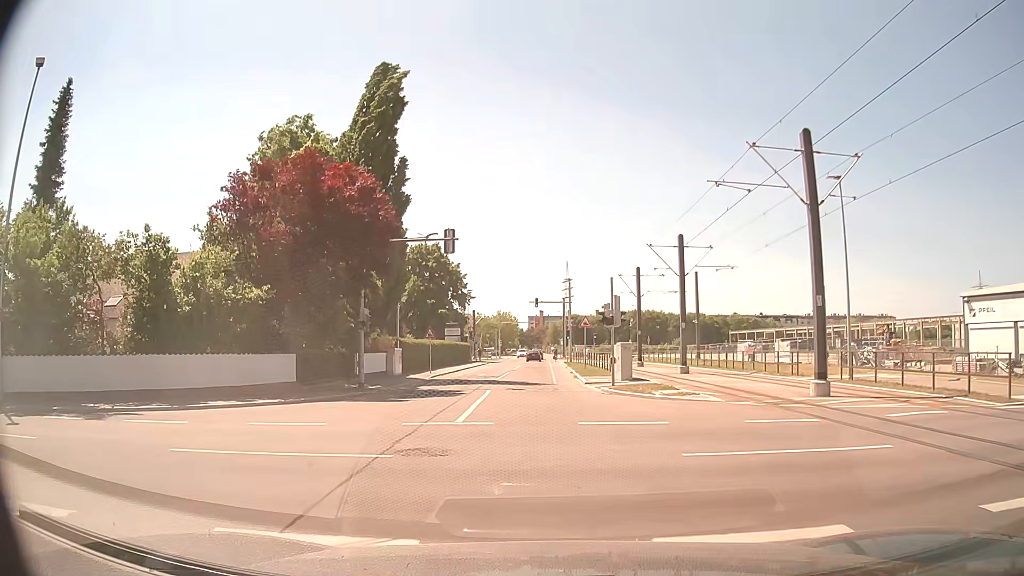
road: residential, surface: asphalt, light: Day
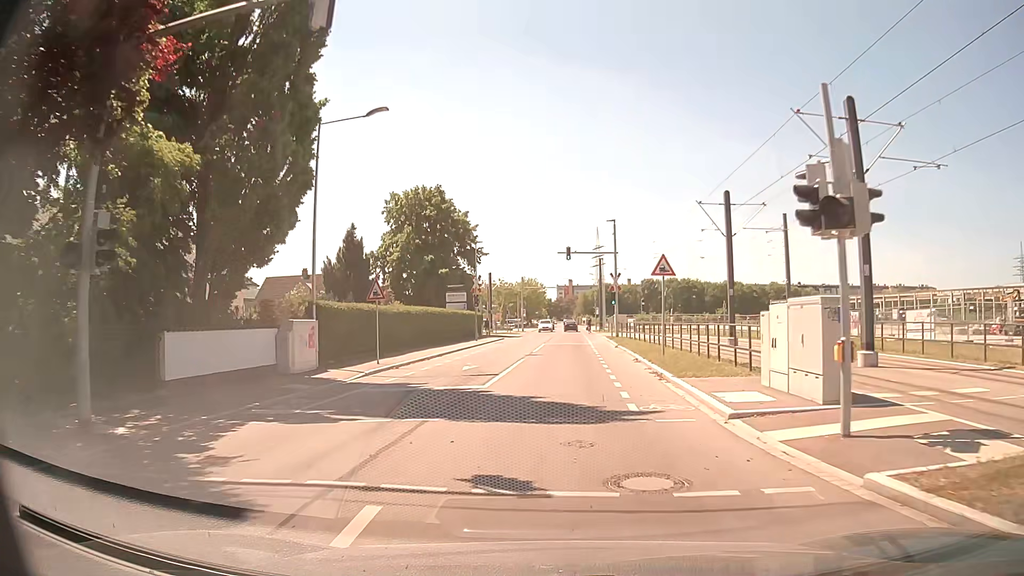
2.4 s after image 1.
(-0.5, +19.8) m; -3°
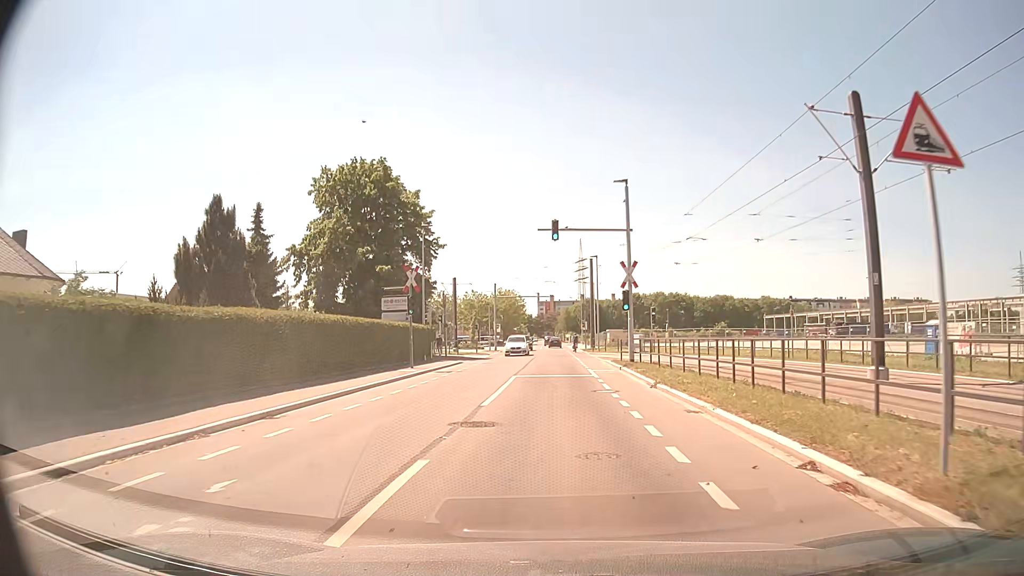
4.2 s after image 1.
(+0.3, +17.4) m; +2°
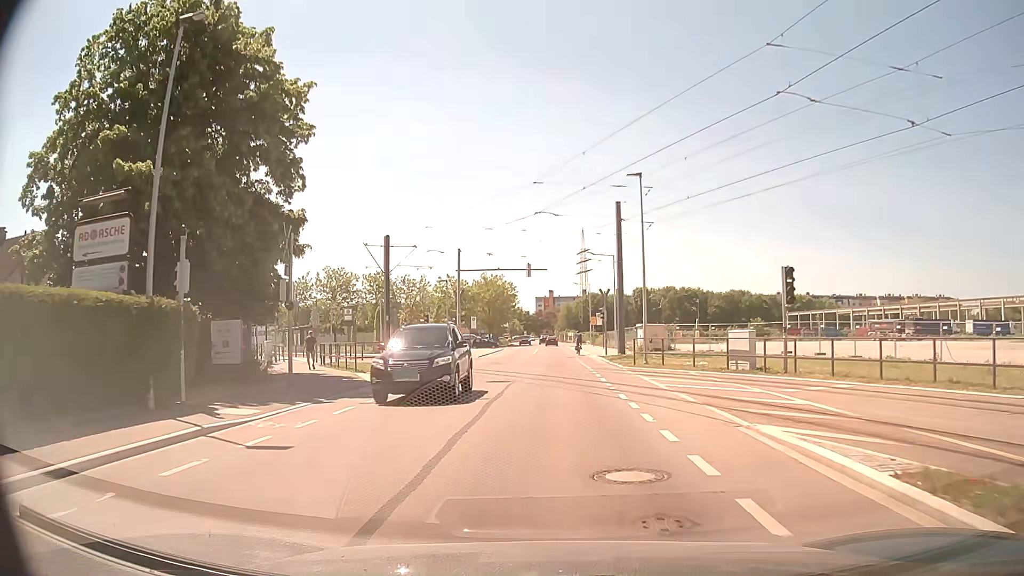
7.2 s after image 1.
(+0.2, +29.2) m; 0°
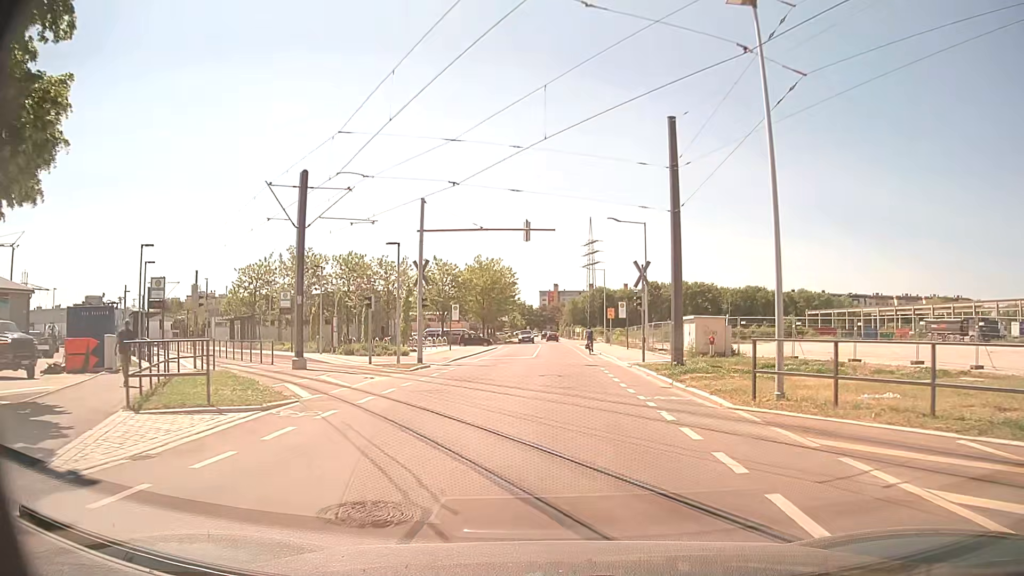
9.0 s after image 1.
(-0.1, +16.0) m; -1°
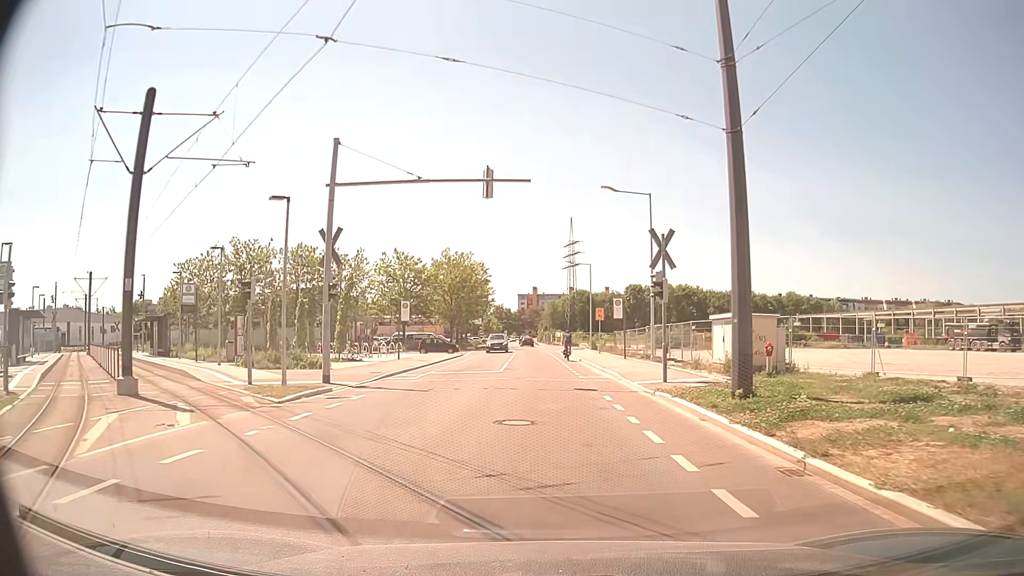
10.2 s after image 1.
(+0.3, +10.6) m; +3°
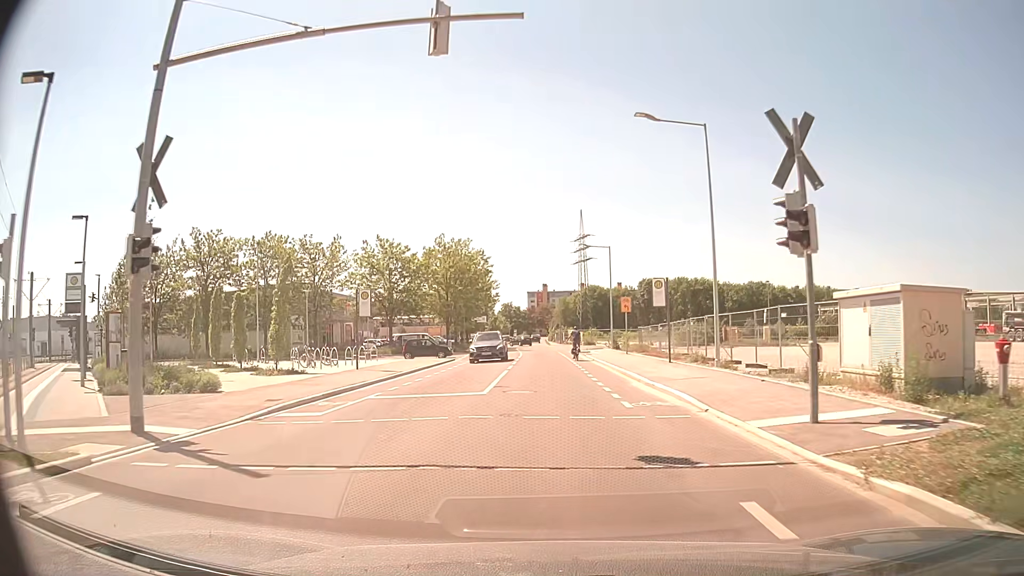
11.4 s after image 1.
(-0.2, +10.8) m; -2°
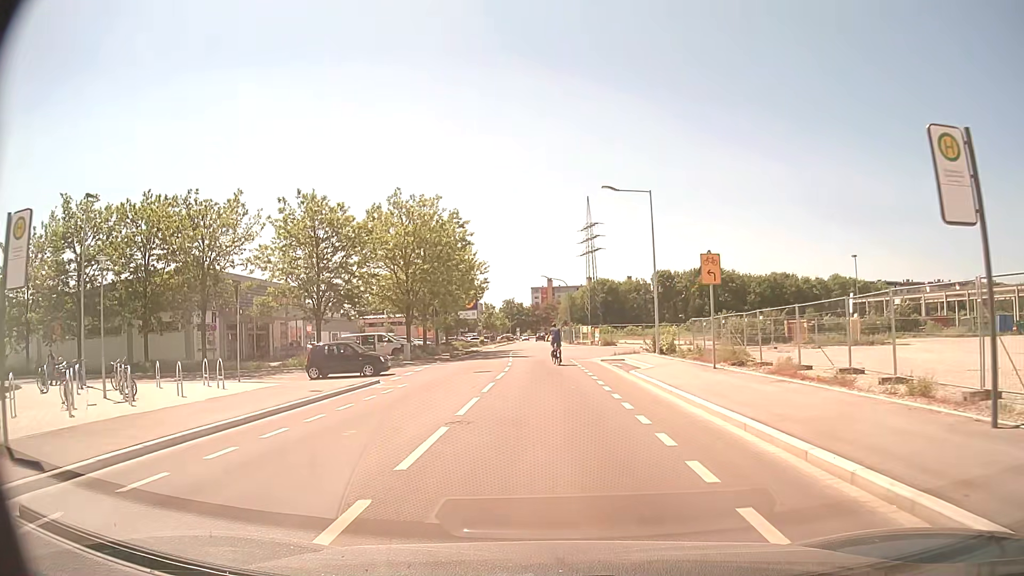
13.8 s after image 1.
(+0.1, +20.3) m; 0°
(0, +10) (0, +20) (-1, +30) (-1, +40) (-1, +50) (-2, +60) (-2, +70) (-2, +80) (-2, +90) (-2, +100) m
